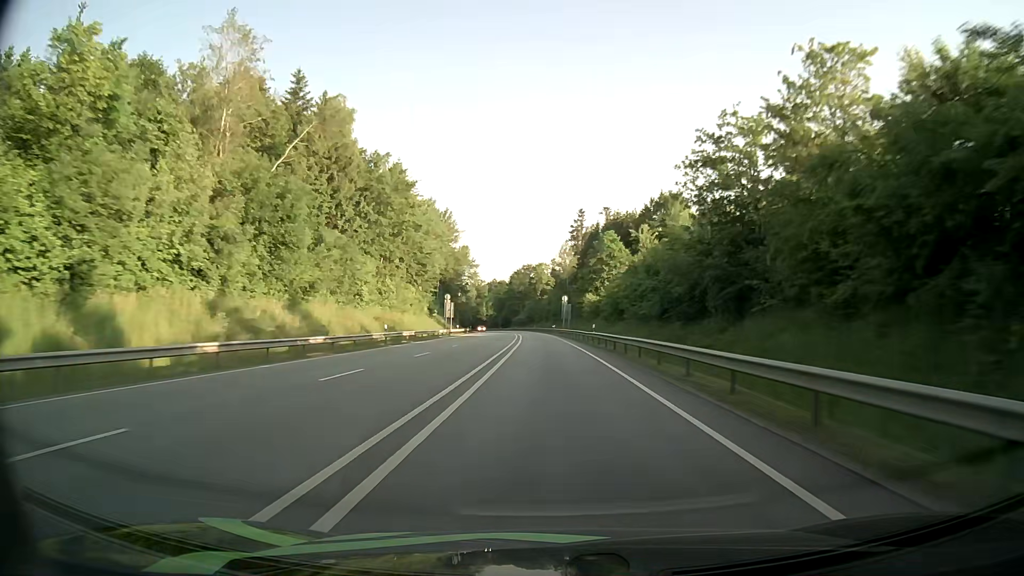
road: primary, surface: asphalt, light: Day
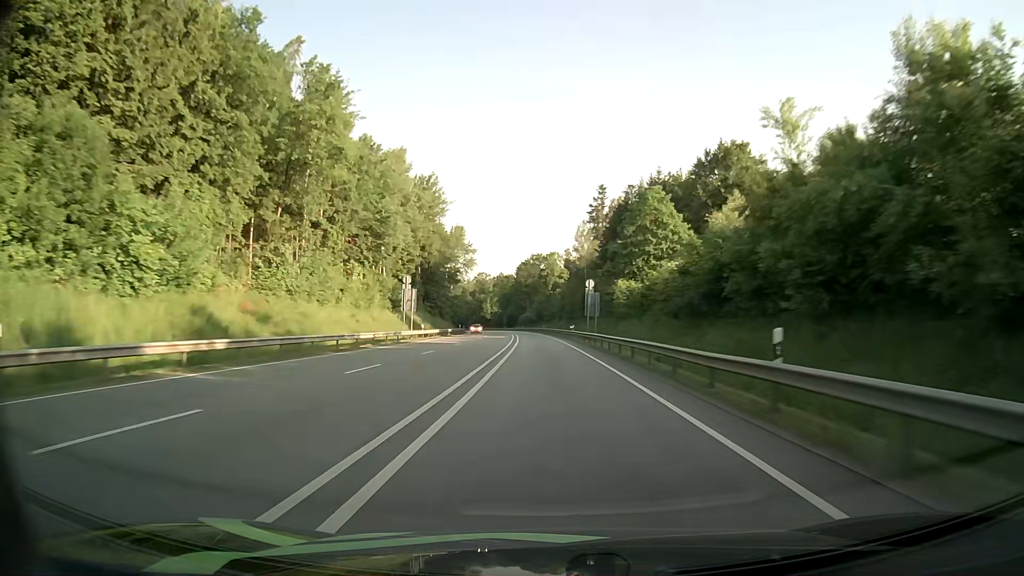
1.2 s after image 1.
(-0.3, +34.3) m; -1°
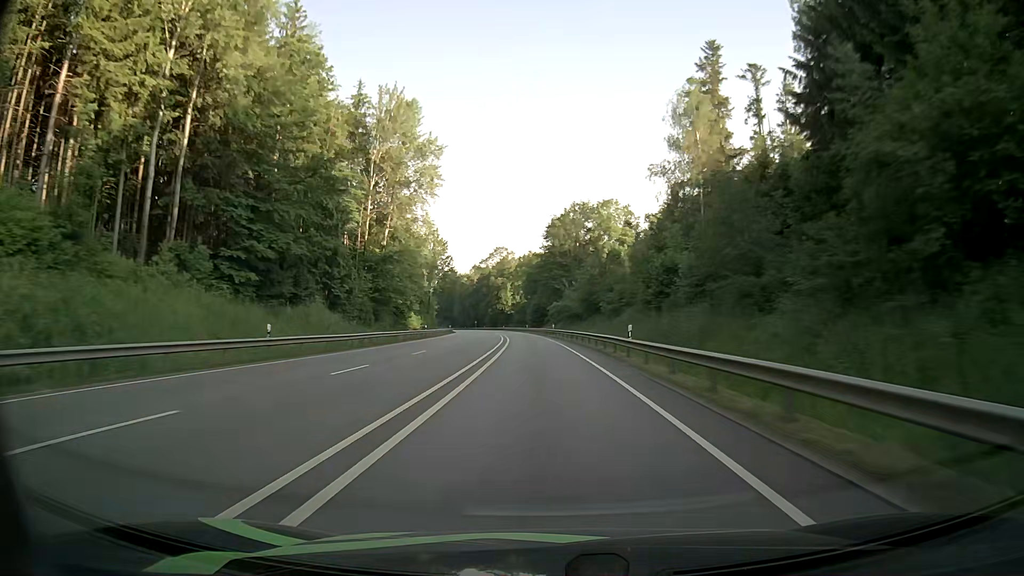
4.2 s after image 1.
(-1.9, +85.2) m; -3°
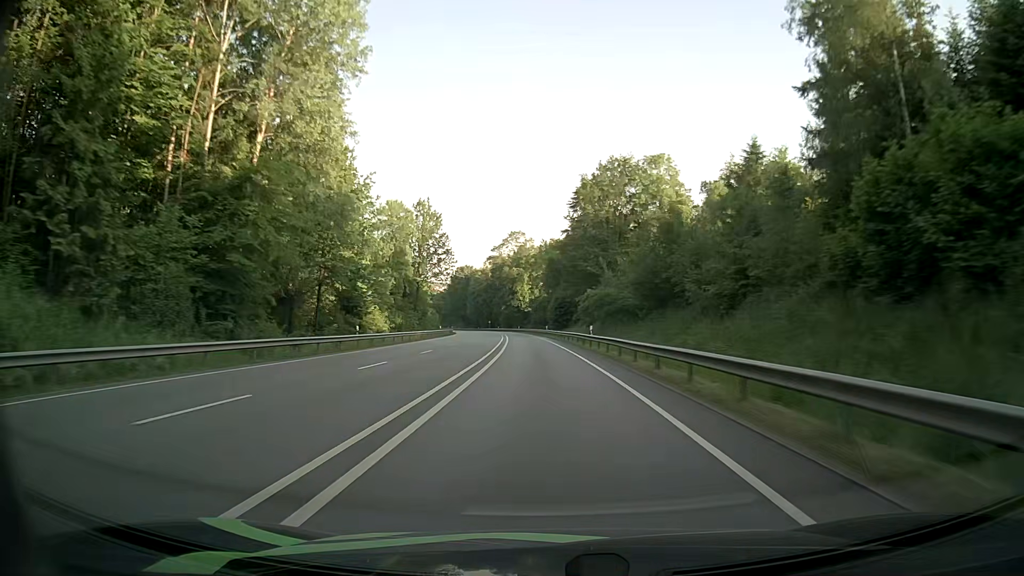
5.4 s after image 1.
(-0.5, +33.6) m; -2°
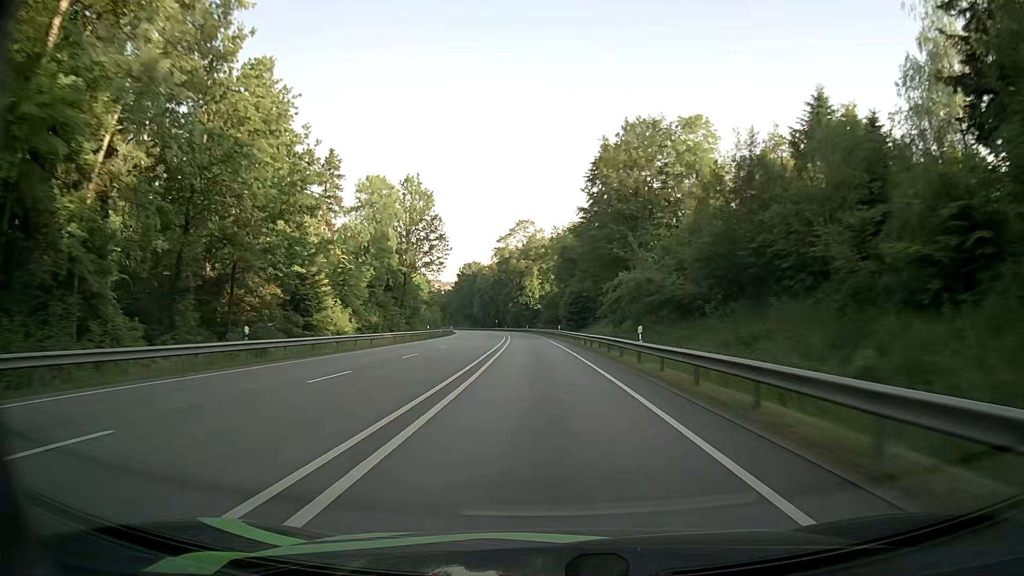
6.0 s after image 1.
(-0.1, +16.9) m; -1°
